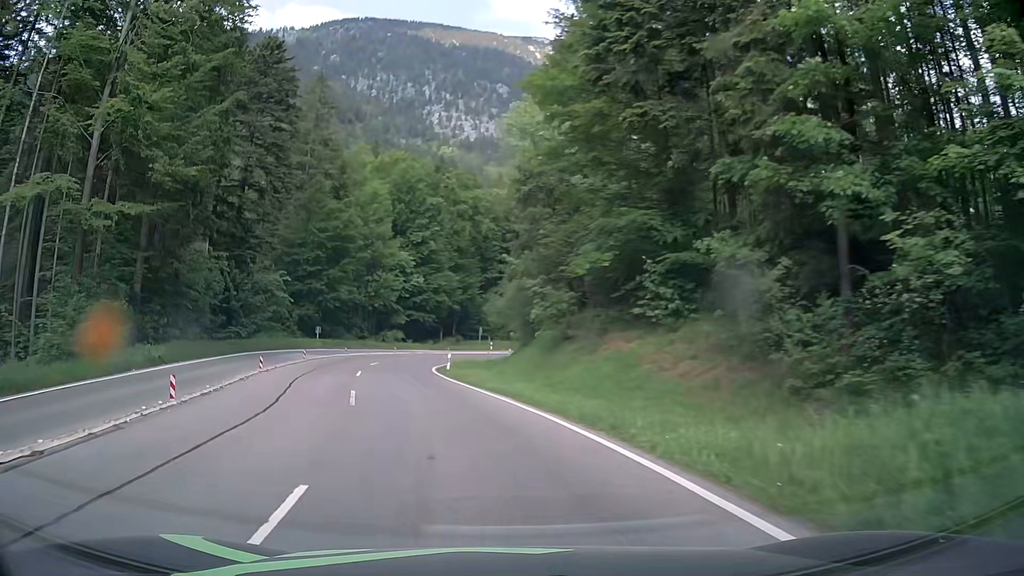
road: primary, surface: asphalt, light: Day
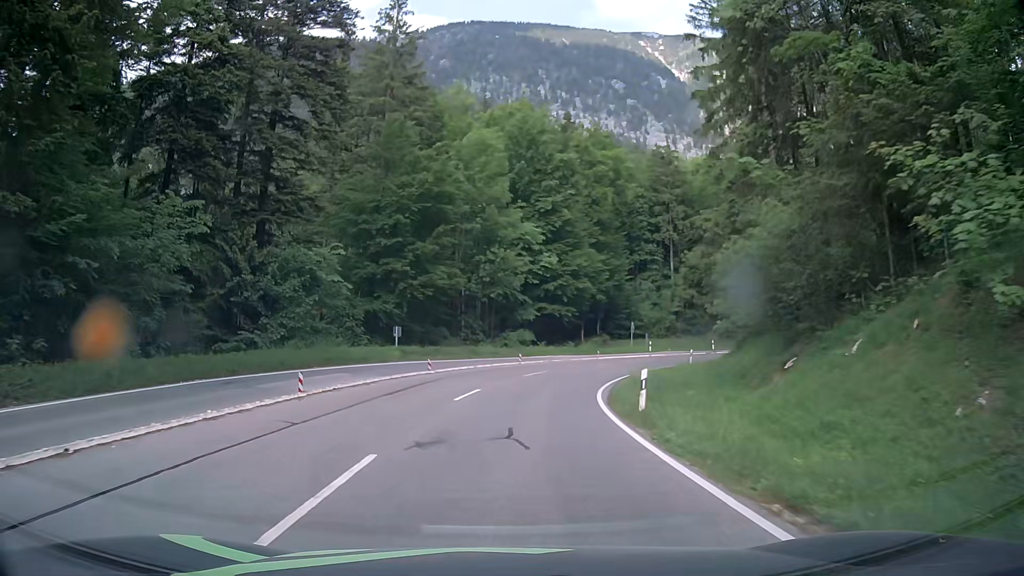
(-3.0, +21.5) m; -12°
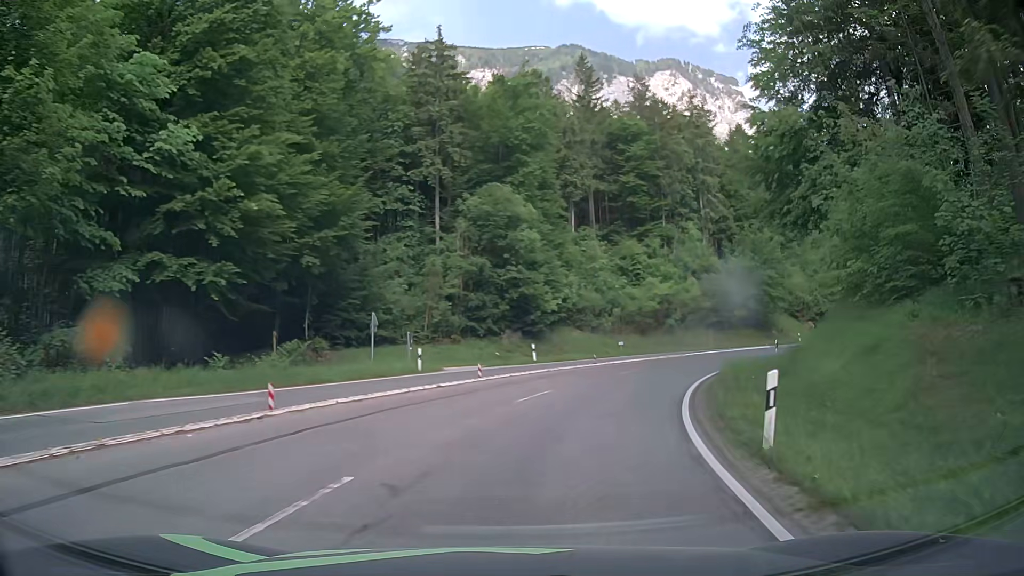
(+5.2, +36.9) m; +22°
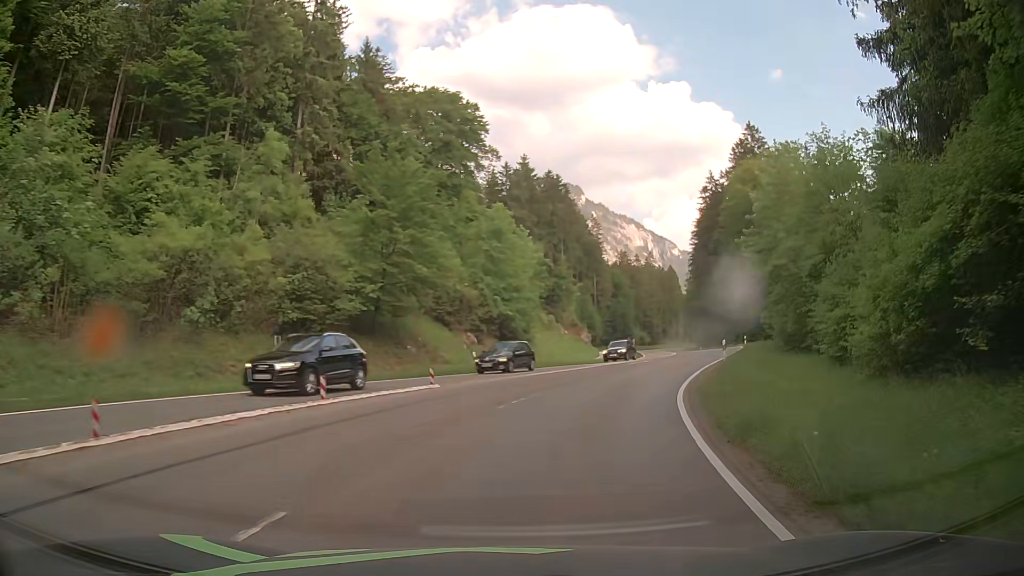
(+10.8, +35.2) m; +34°
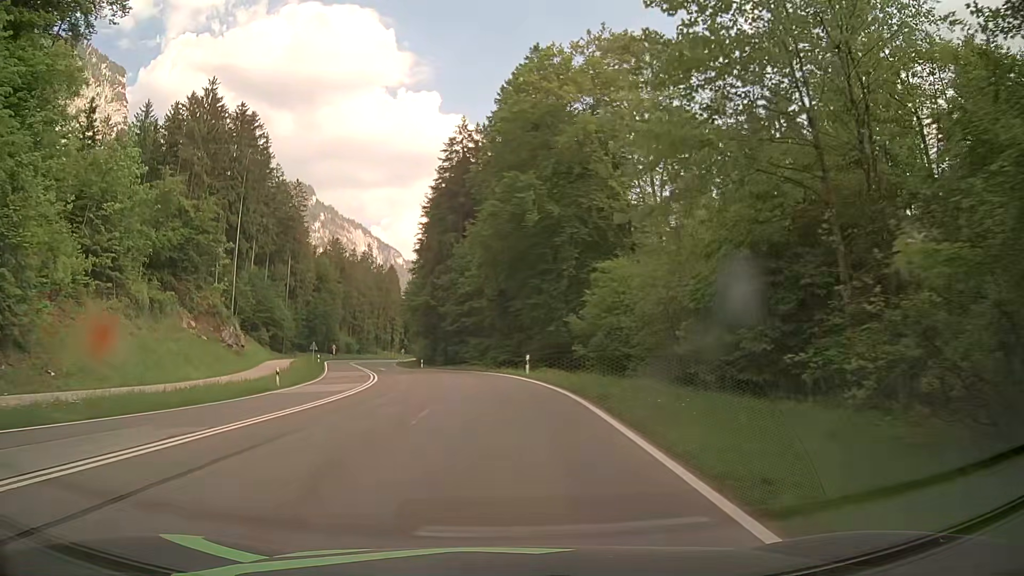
(+10.0, +36.1) m; +25°
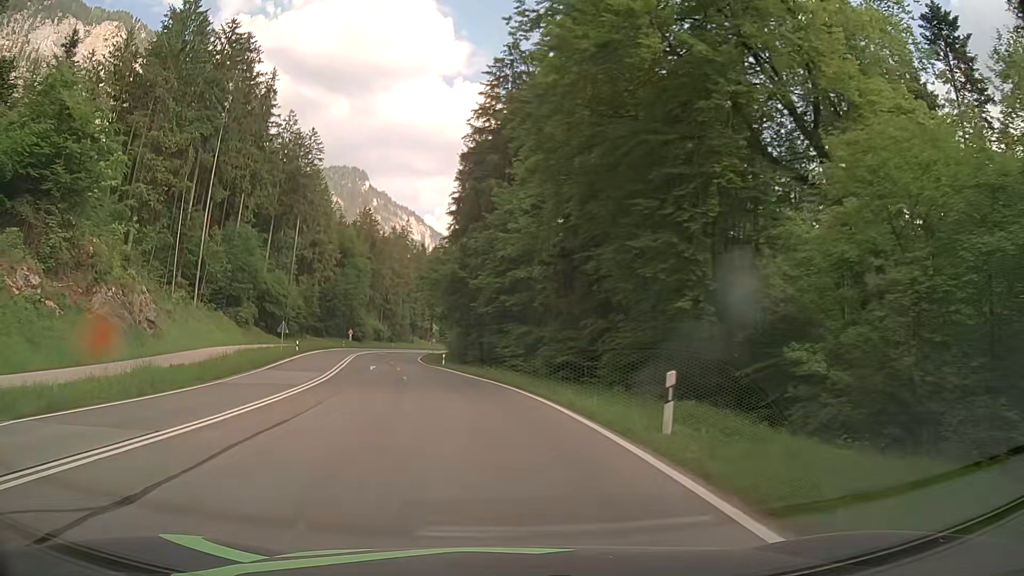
(-0.4, +23.0) m; -4°
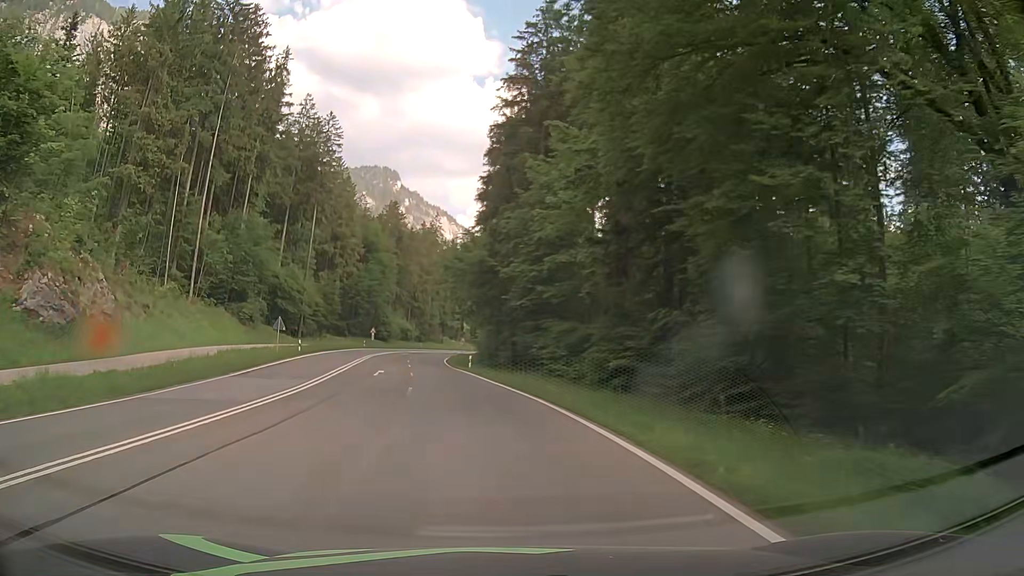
(-0.2, +7.7) m; -3°
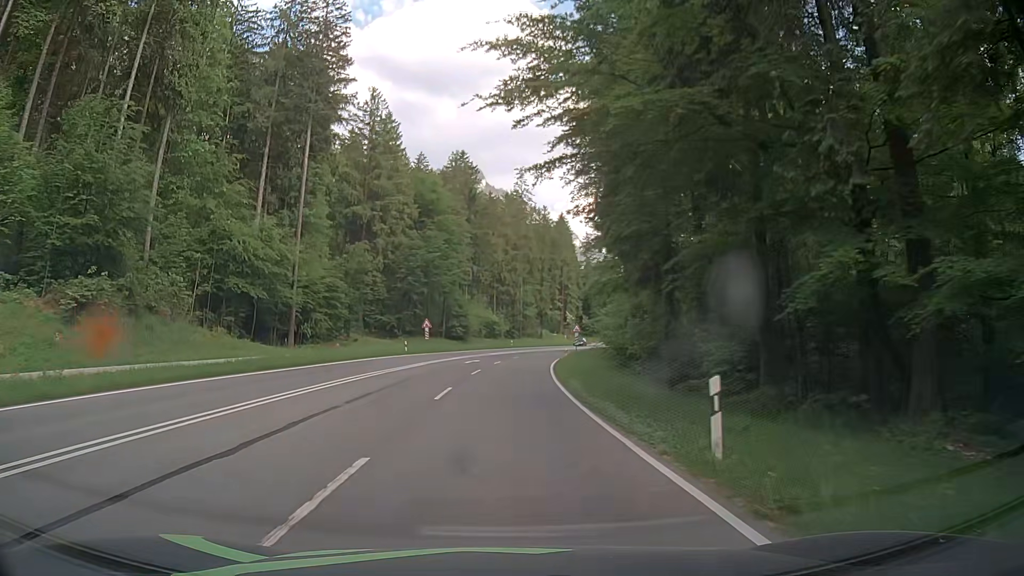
(-3.5, +38.5) m; -8°
(0, +10) (0, +20) (0, +30) (+1, +40) (+2, +50) (+3, +60) (+4, +70) (+6, +80) (+8, +89) (+11, +99) m
